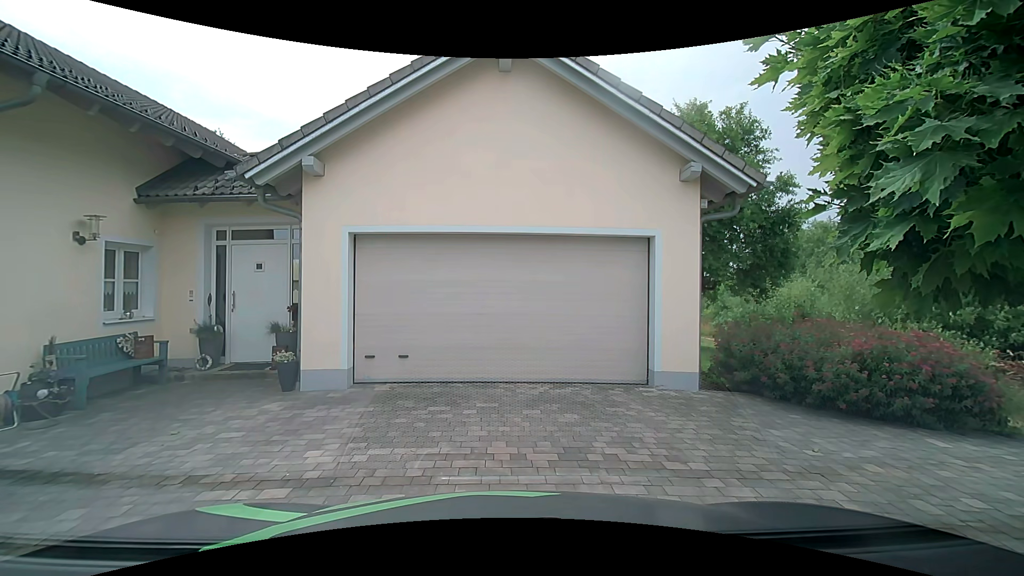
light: Day
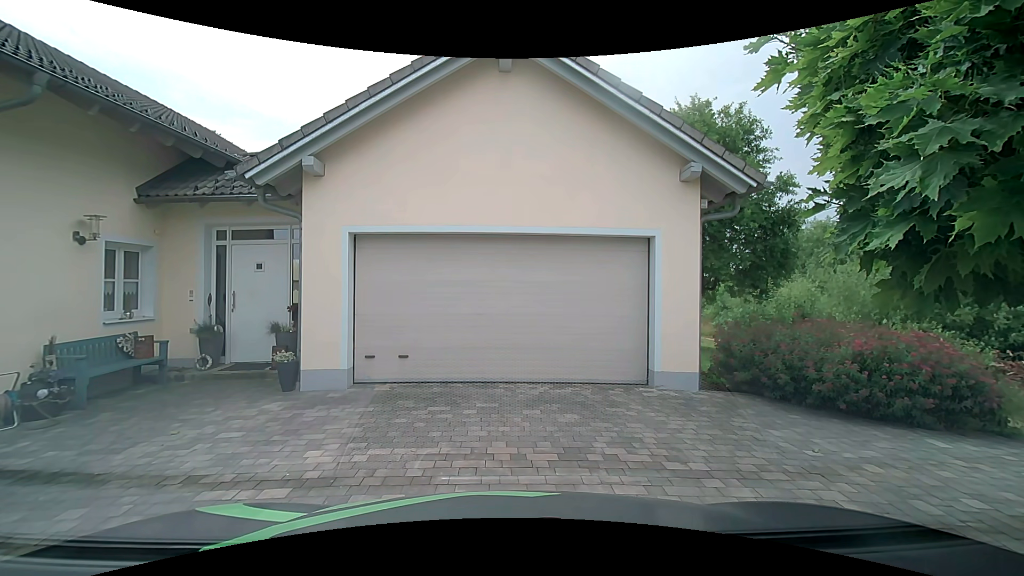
(0.0, 0.0) m; 0°
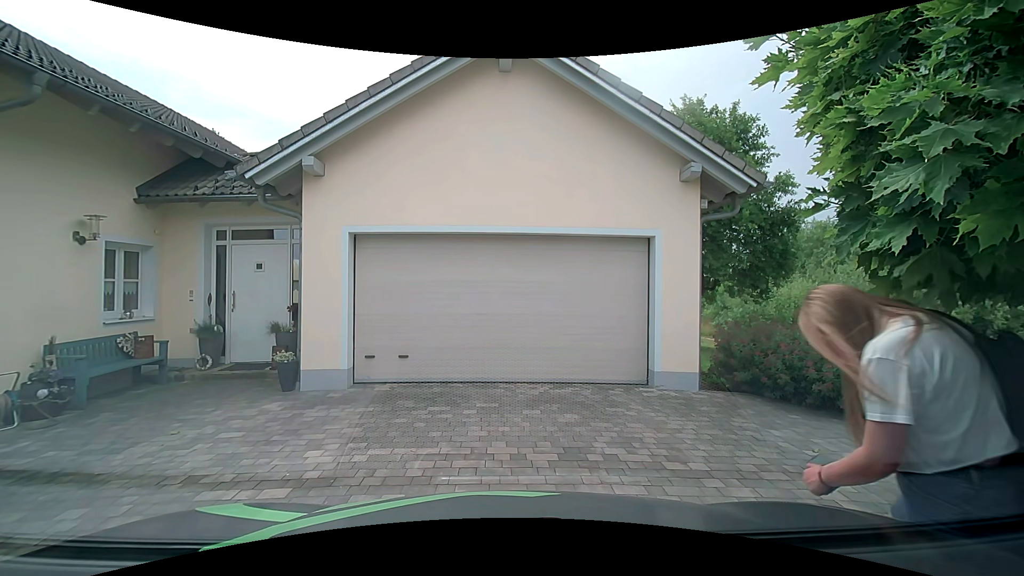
(0.0, 0.0) m; 0°
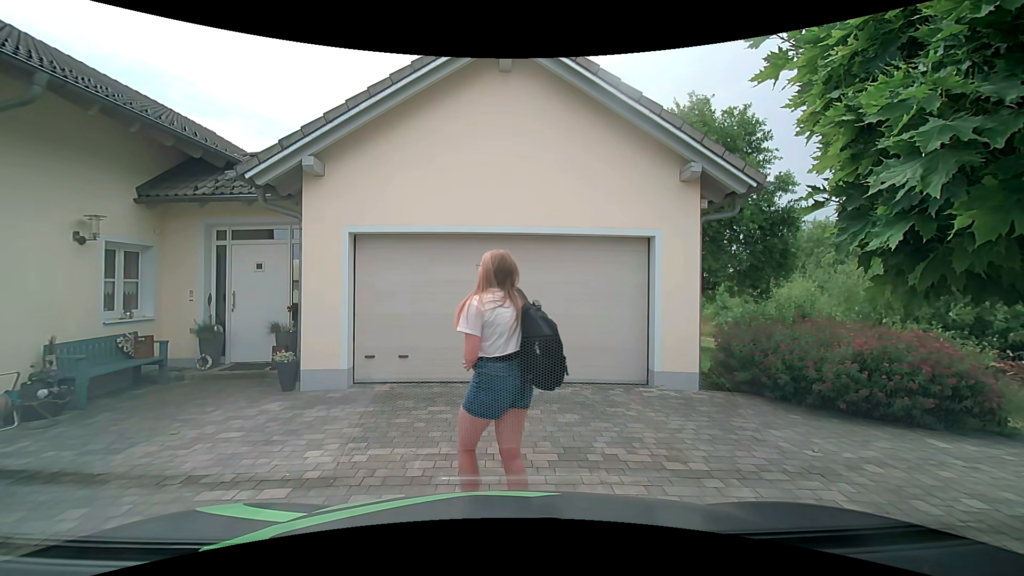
(0.0, 0.0) m; 0°
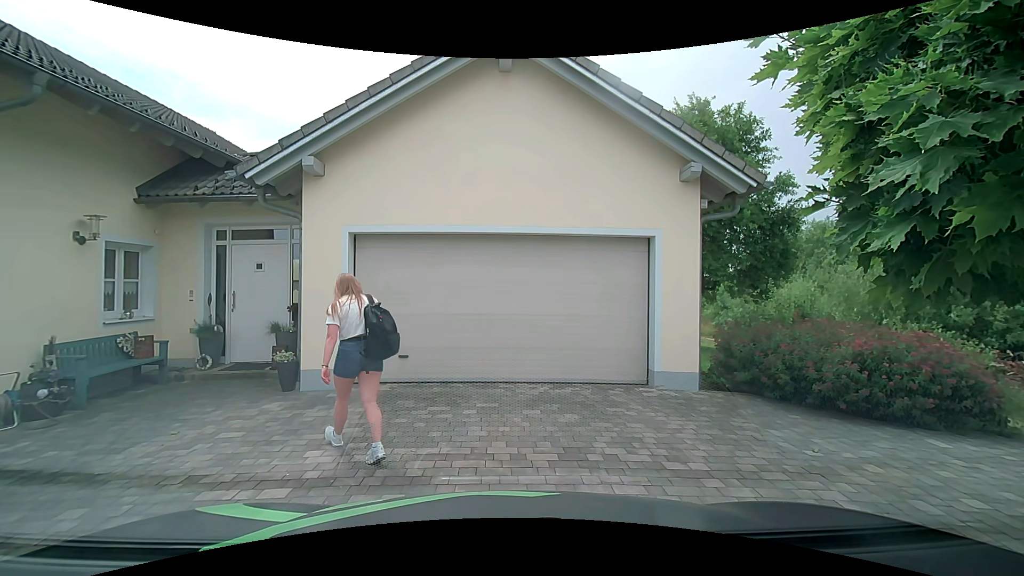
(0.0, 0.0) m; 0°
